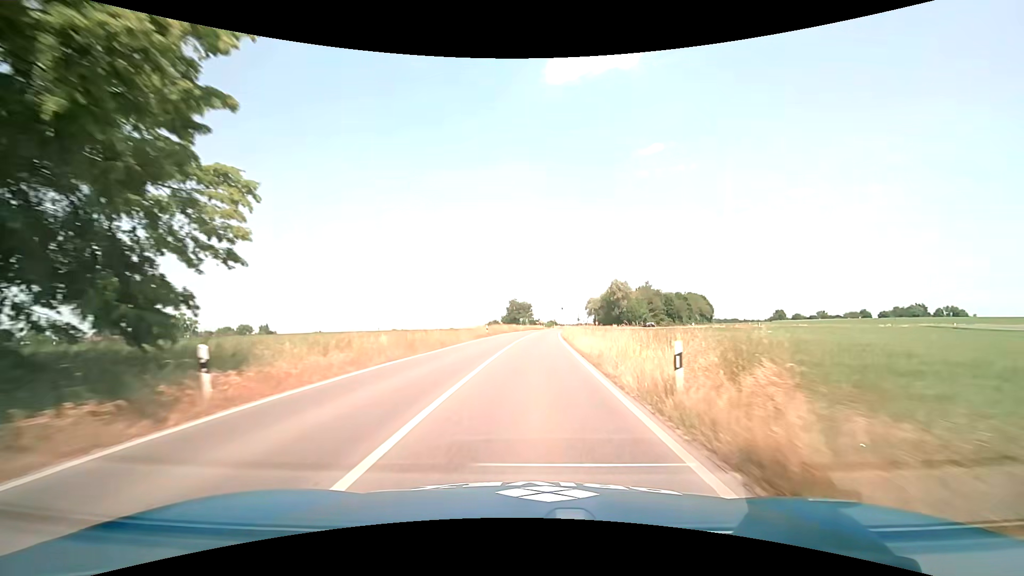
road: secondary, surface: asphalt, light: Day
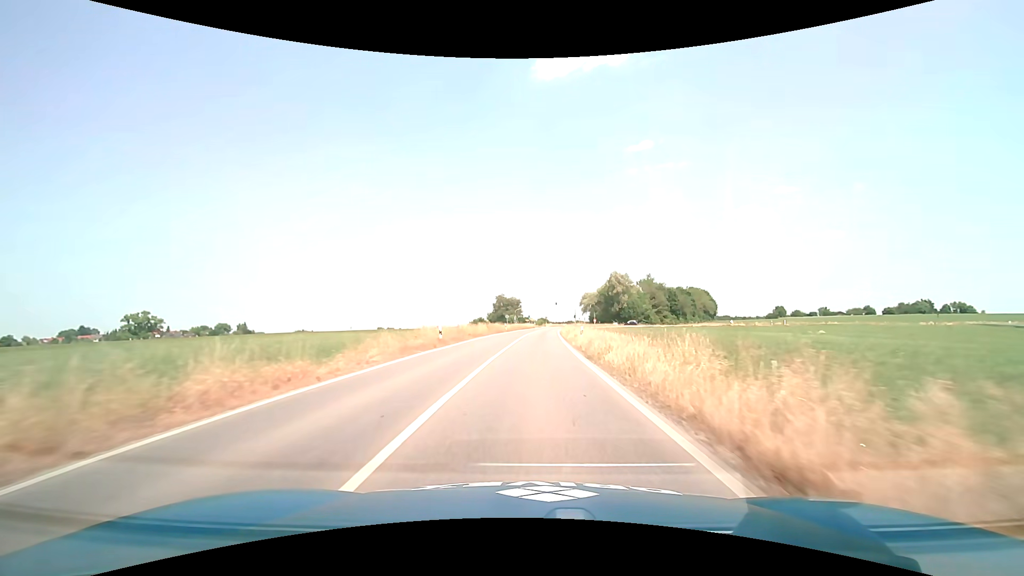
(+0.2, +20.9) m; +1°
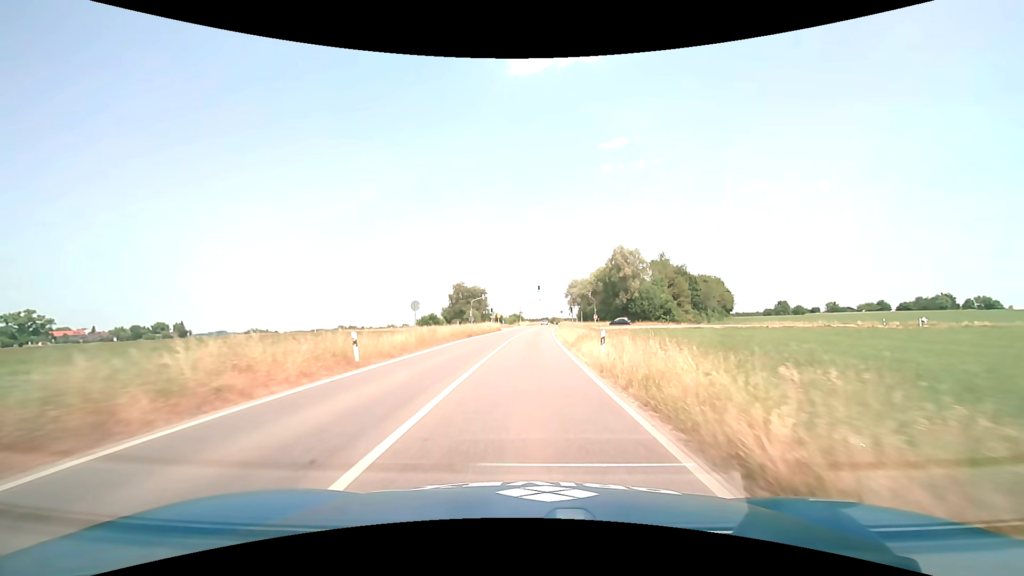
(+1.5, +51.8) m; +3°
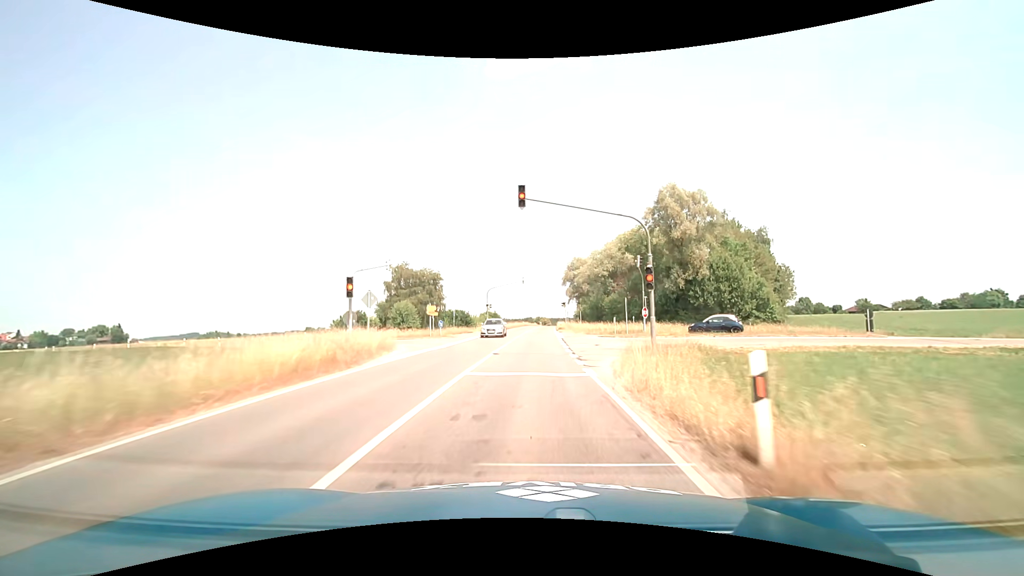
(+1.0, +51.5) m; +2°
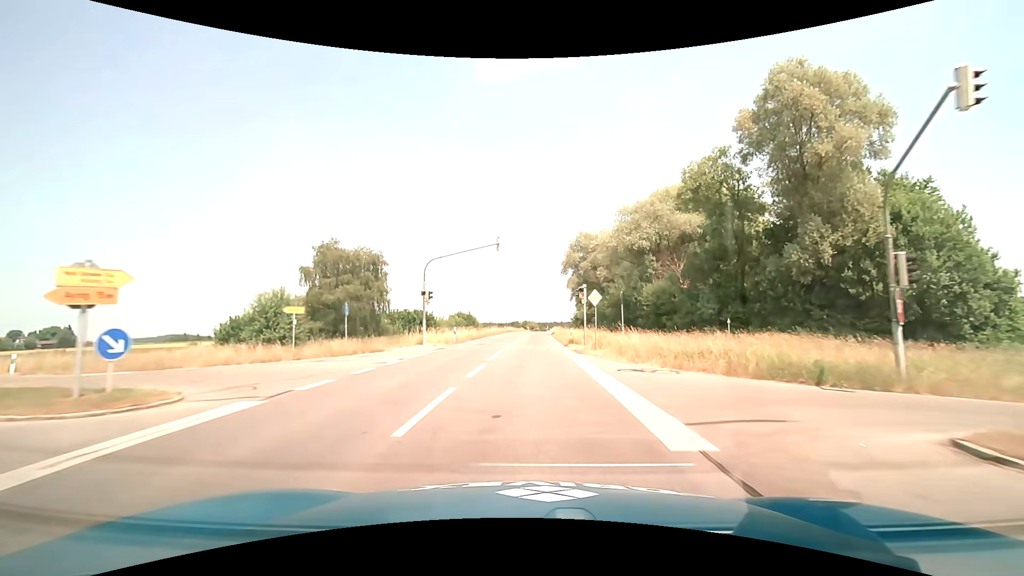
(+0.4, +30.9) m; +2°
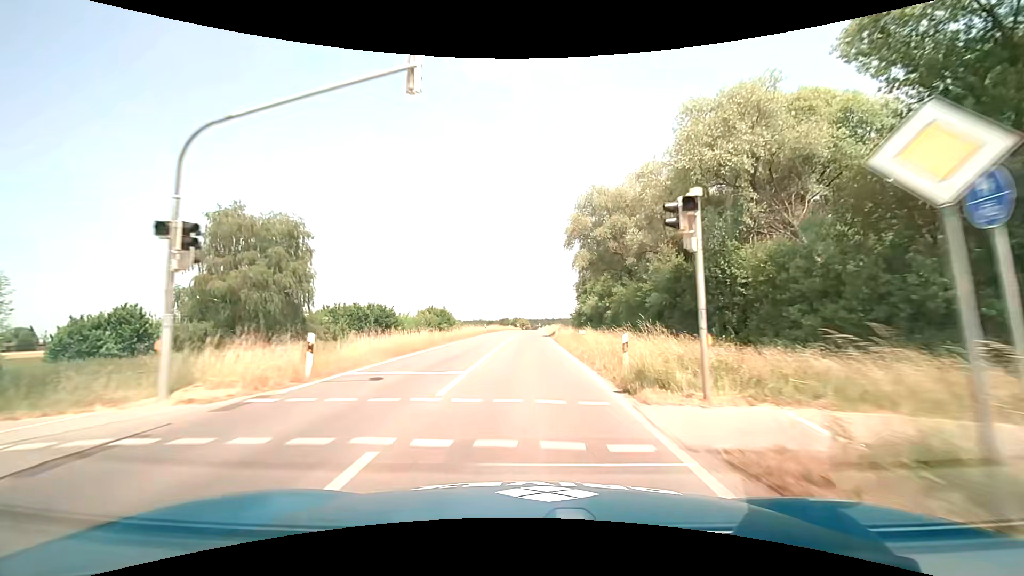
(+0.1, +20.6) m; +1°
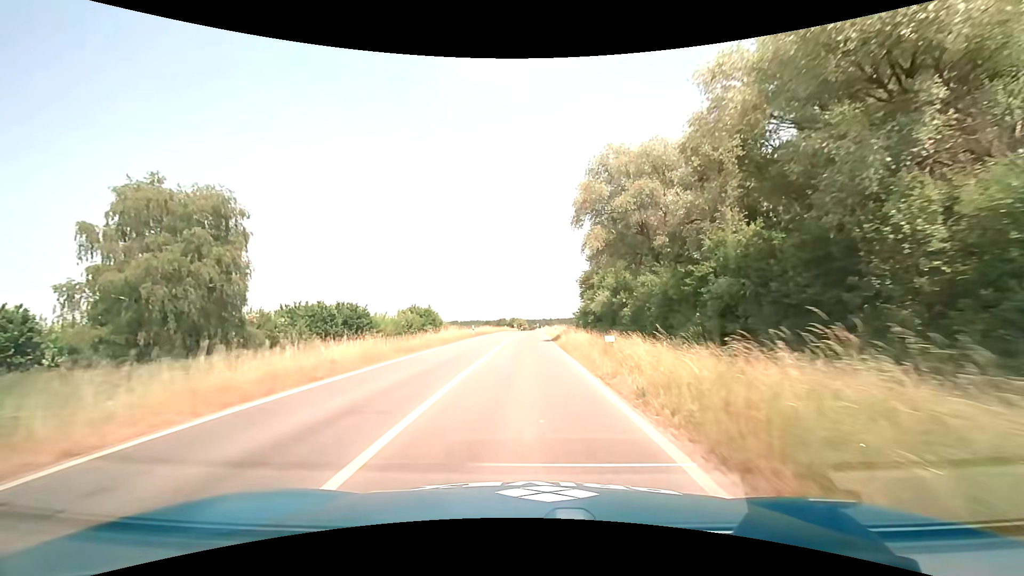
(0.0, +10.3) m; 0°
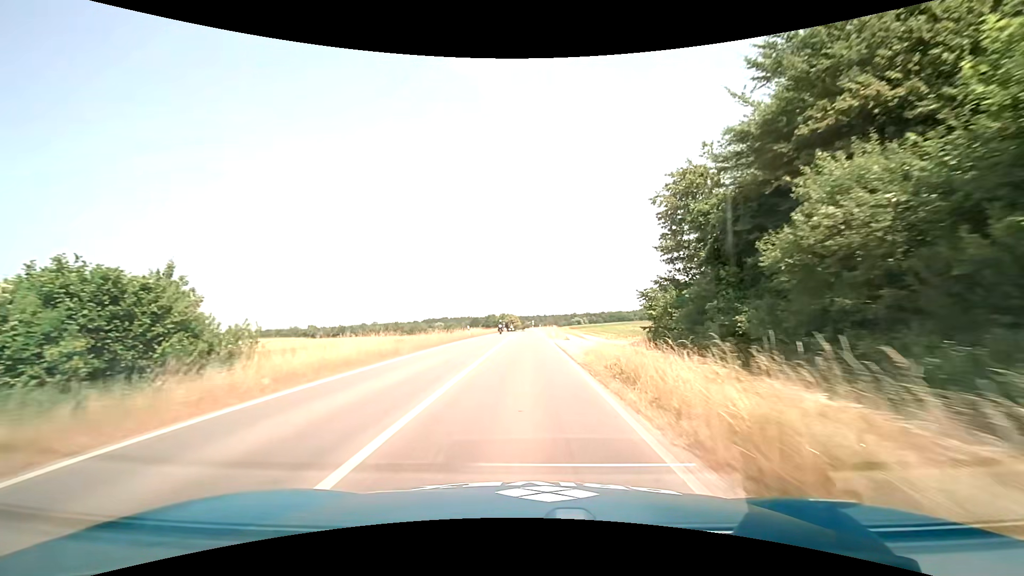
(+0.3, +51.5) m; +1°
(0, +10) (0, +20) (0, +30) (0, +40) (0, +50) (0, +60) (0, +70) (0, +80) (0, +90) (0, +100) m
